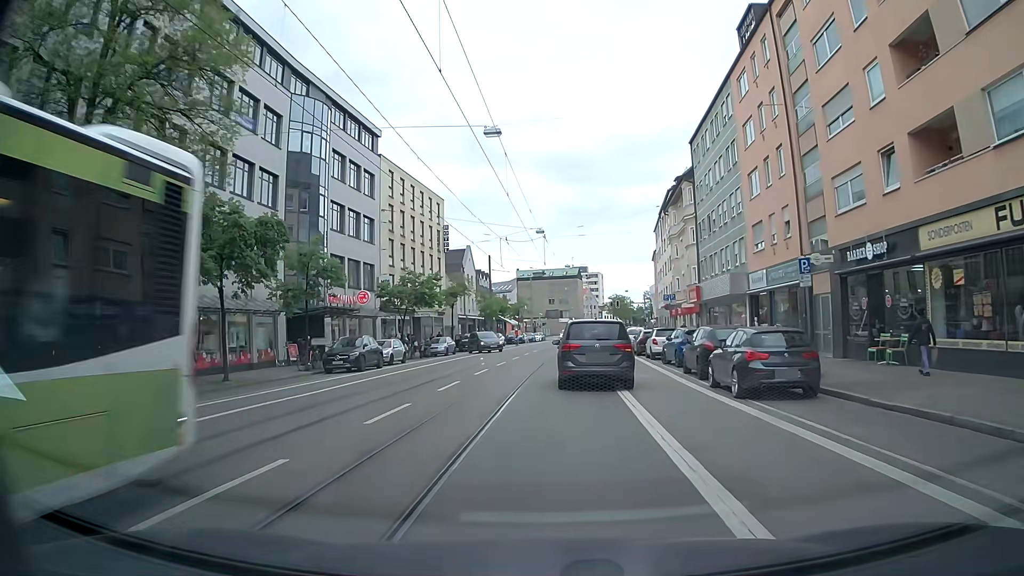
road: tertiary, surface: asphalt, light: Day
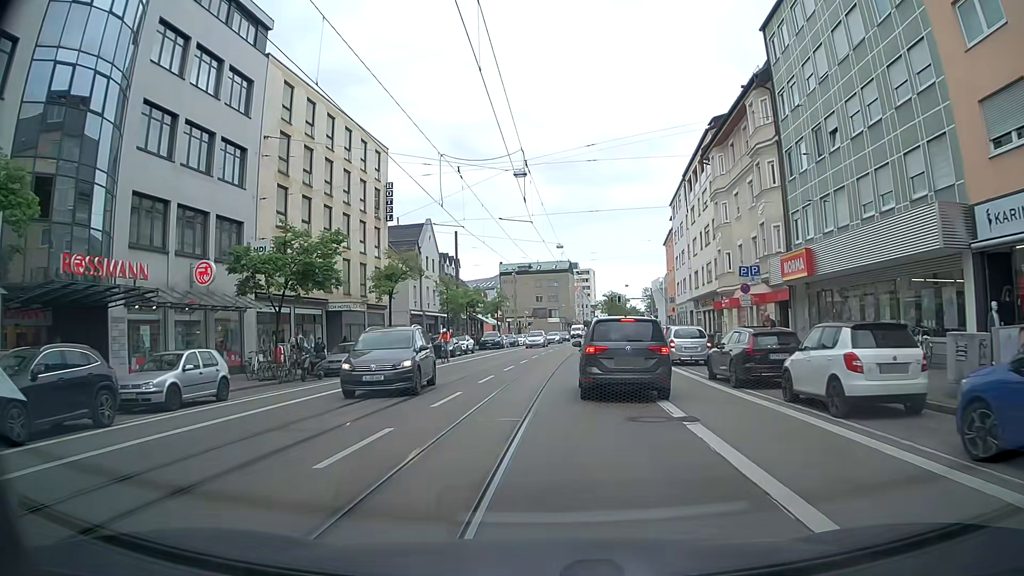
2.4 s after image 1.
(+0.3, +21.2) m; +1°
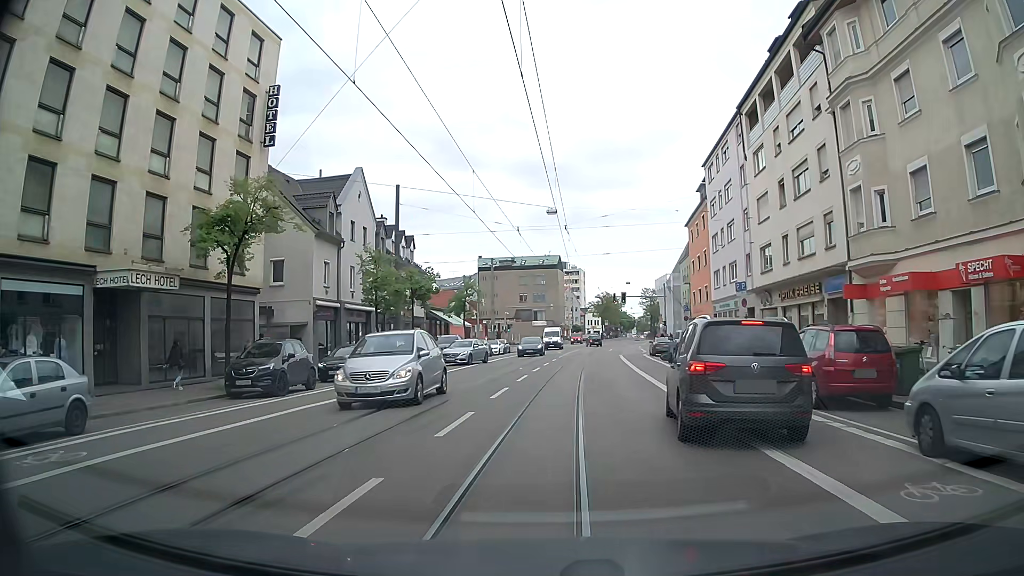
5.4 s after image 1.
(+0.1, +21.1) m; 0°
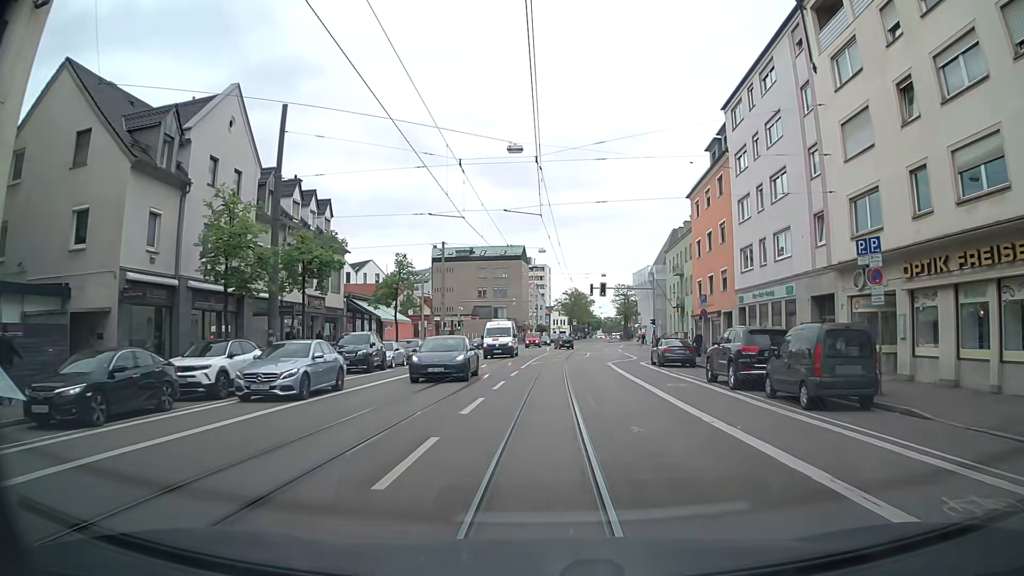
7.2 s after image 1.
(+0.4, +15.8) m; +4°
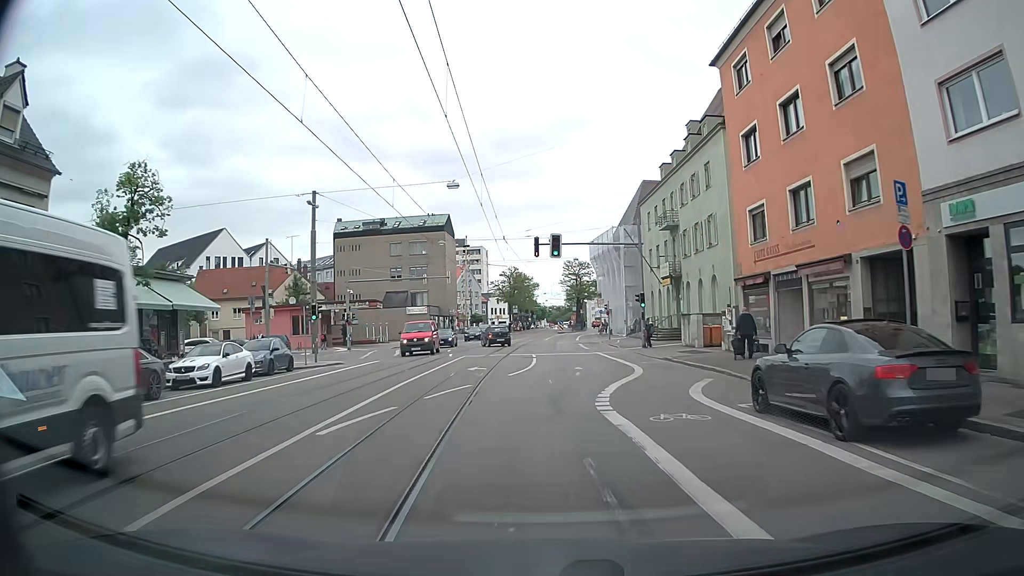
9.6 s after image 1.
(+1.4, +25.7) m; +5°
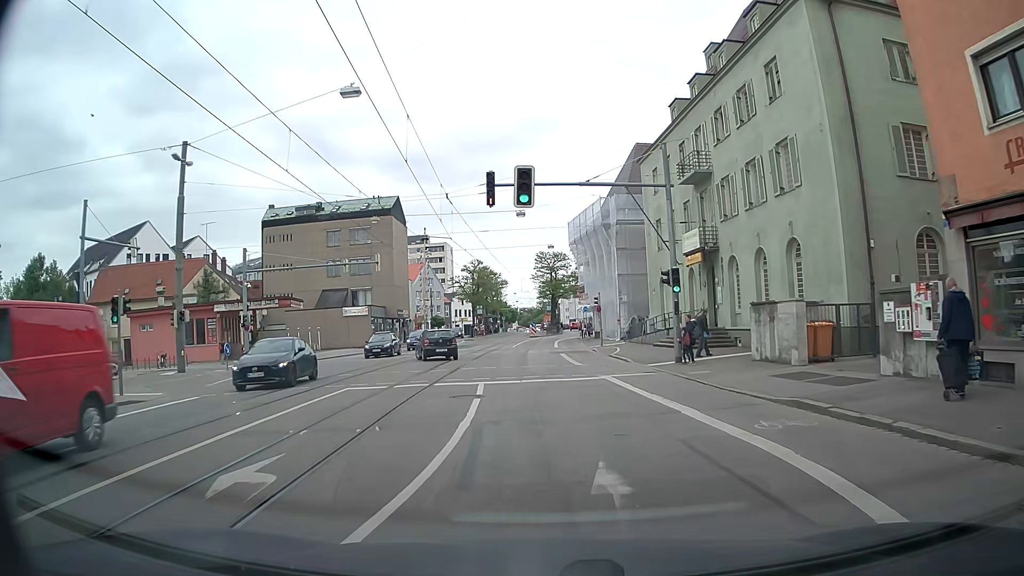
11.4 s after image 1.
(+0.1, +16.2) m; +2°
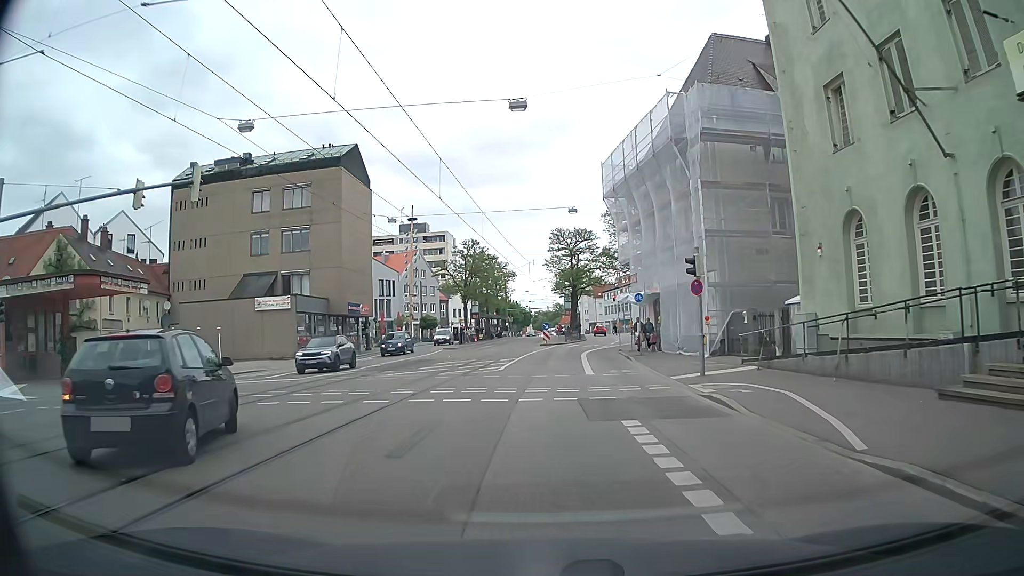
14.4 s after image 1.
(0.0, +24.7) m; 0°
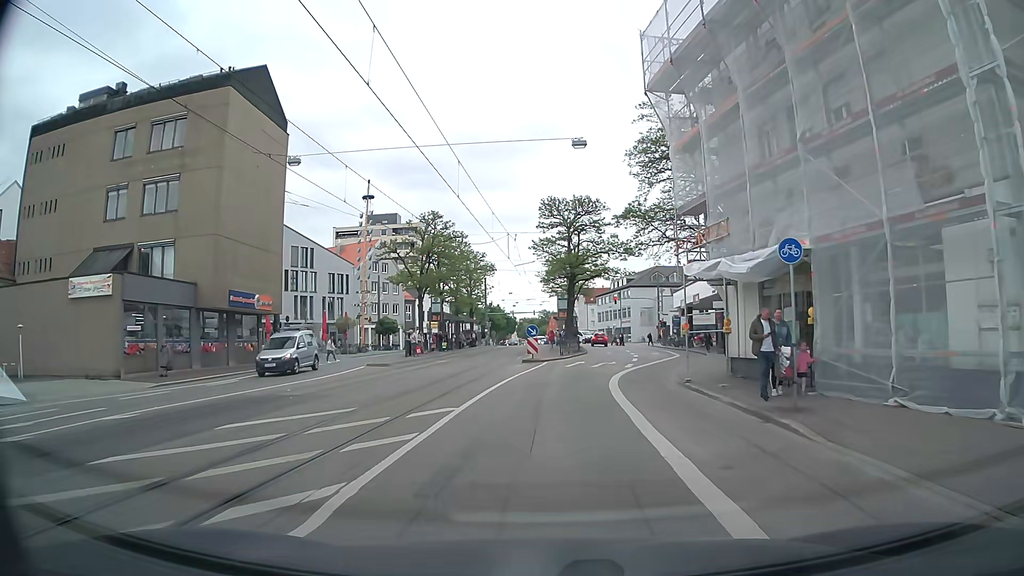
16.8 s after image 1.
(-0.3, +19.4) m; +1°
